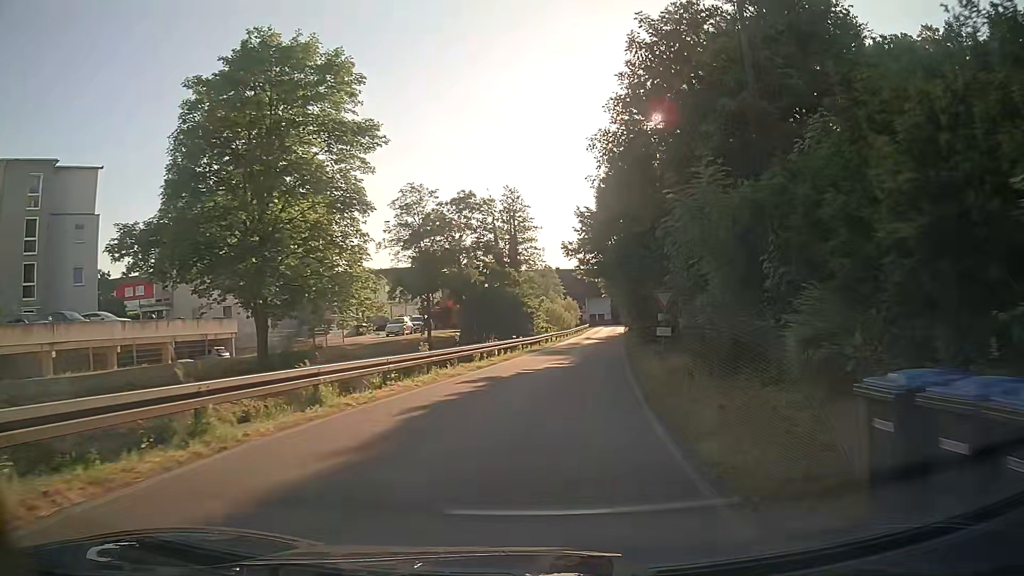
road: tertiary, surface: asphalt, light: Day
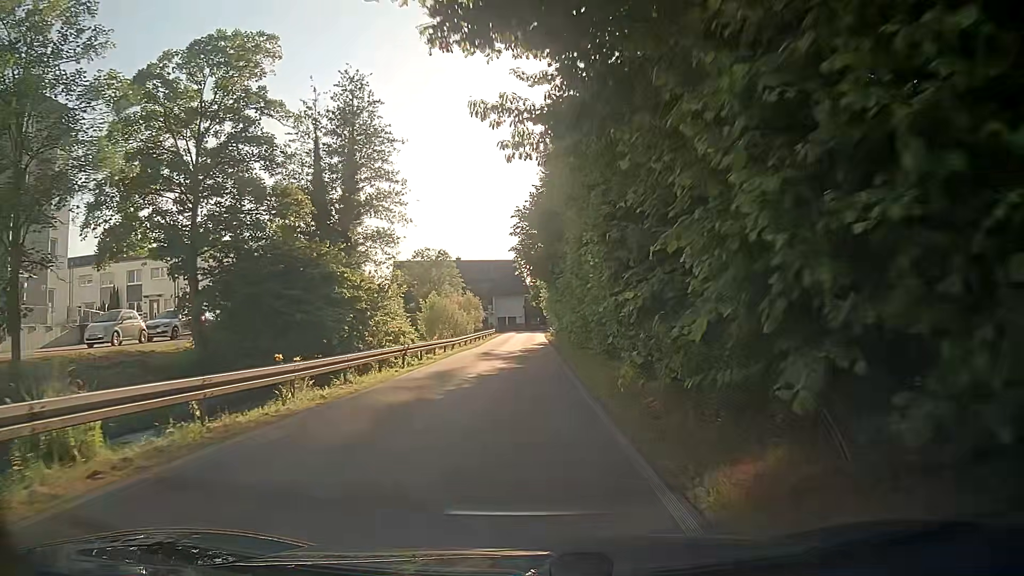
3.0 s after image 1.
(+2.5, +30.1) m; +6°
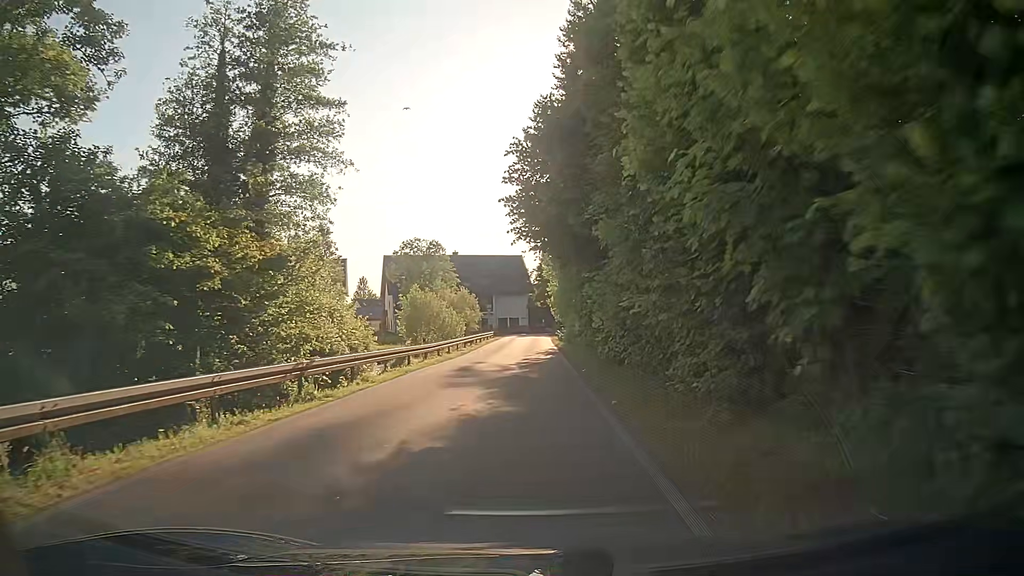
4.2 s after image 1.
(+0.1, +11.9) m; +1°
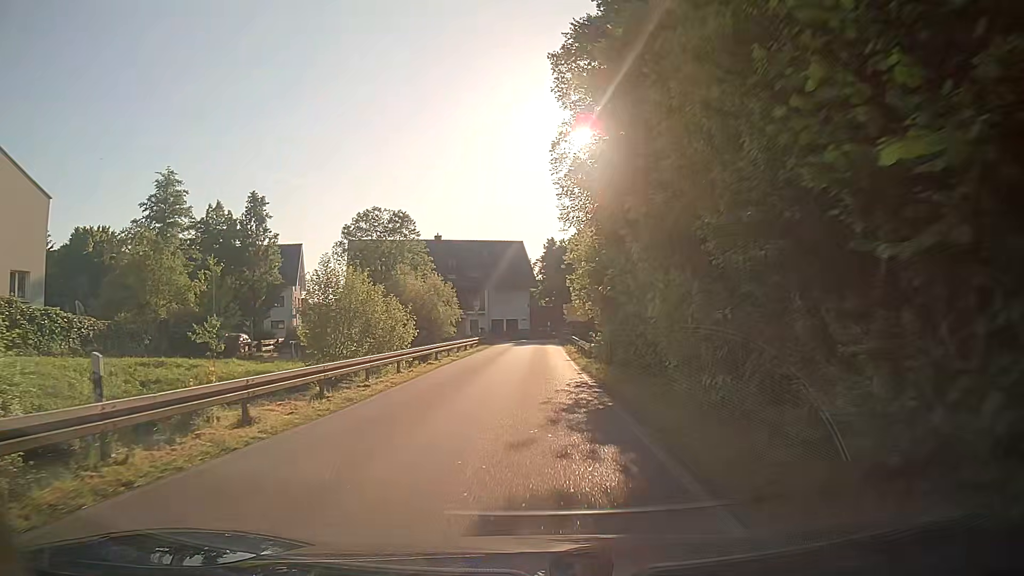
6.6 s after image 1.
(-0.4, +23.2) m; 0°
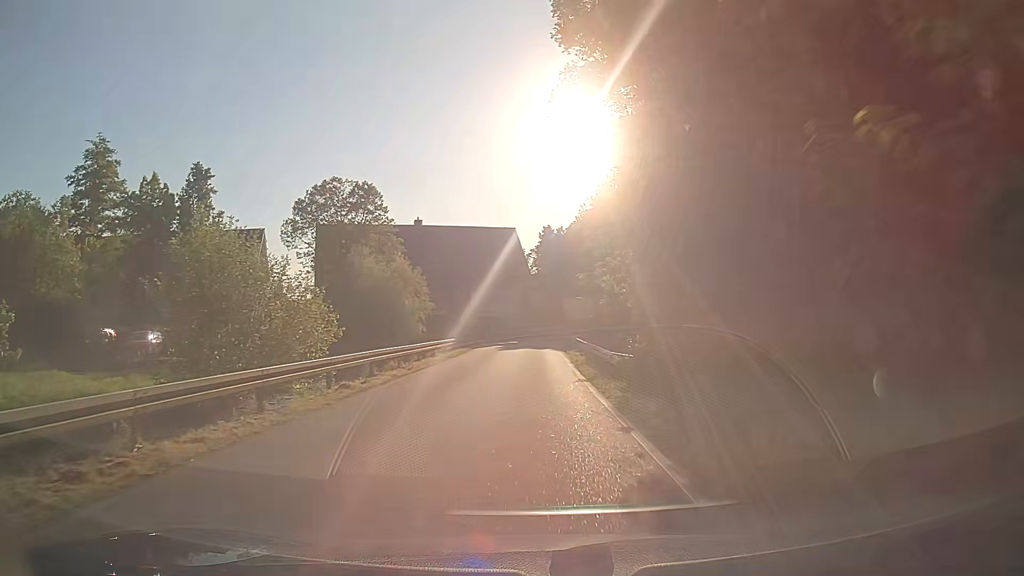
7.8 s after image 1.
(-0.1, +11.2) m; 0°
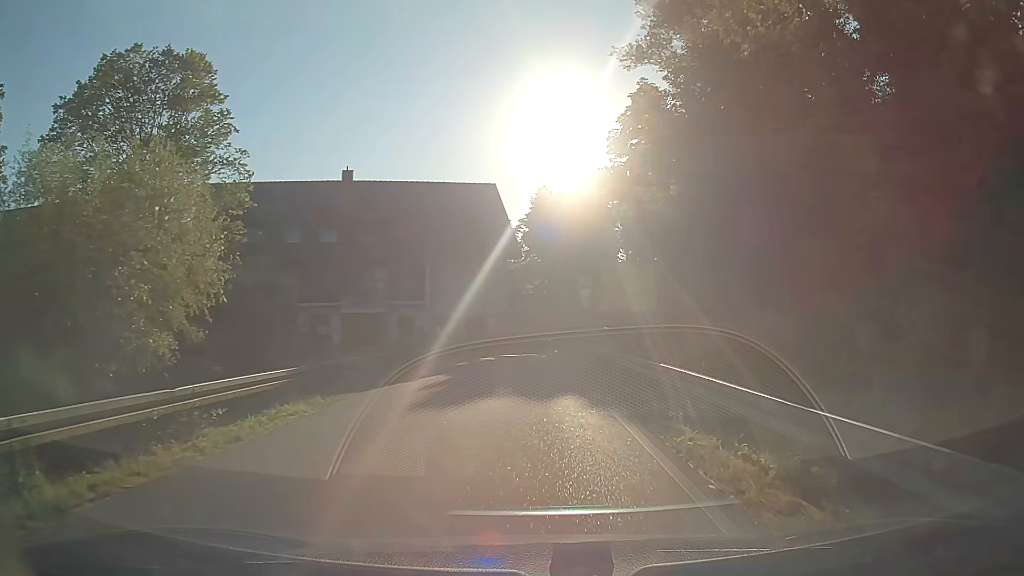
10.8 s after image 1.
(0.0, +26.2) m; 0°
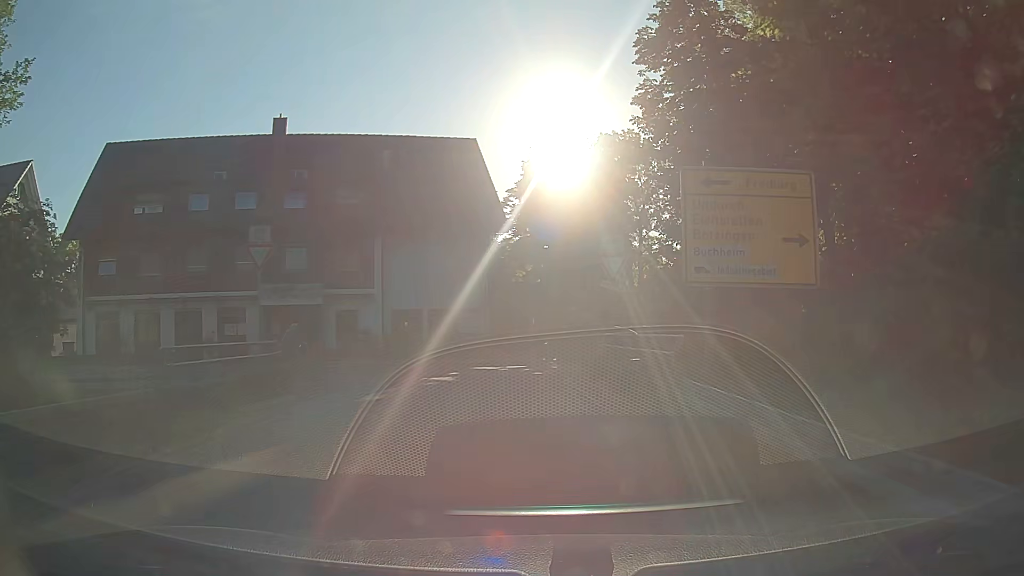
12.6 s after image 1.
(+0.2, +12.6) m; 0°
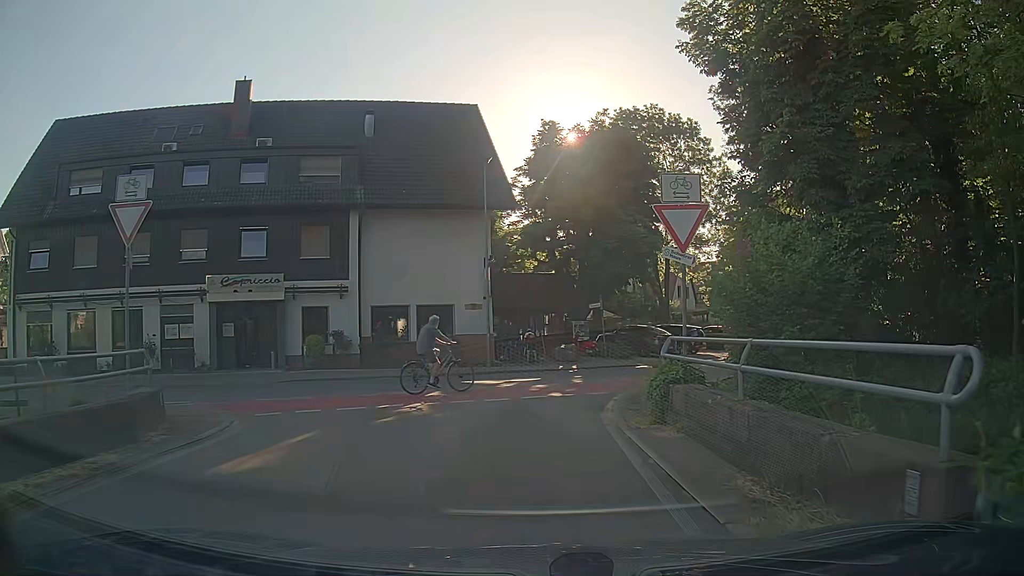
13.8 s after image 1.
(+0.1, +6.4) m; 0°
(0, +10) (-5, +18) (-15, +18) (-24, +15) (-34, +12) (-44, +10) (-53, +8) (-63, +6) (-73, +3) (-82, 0) m
